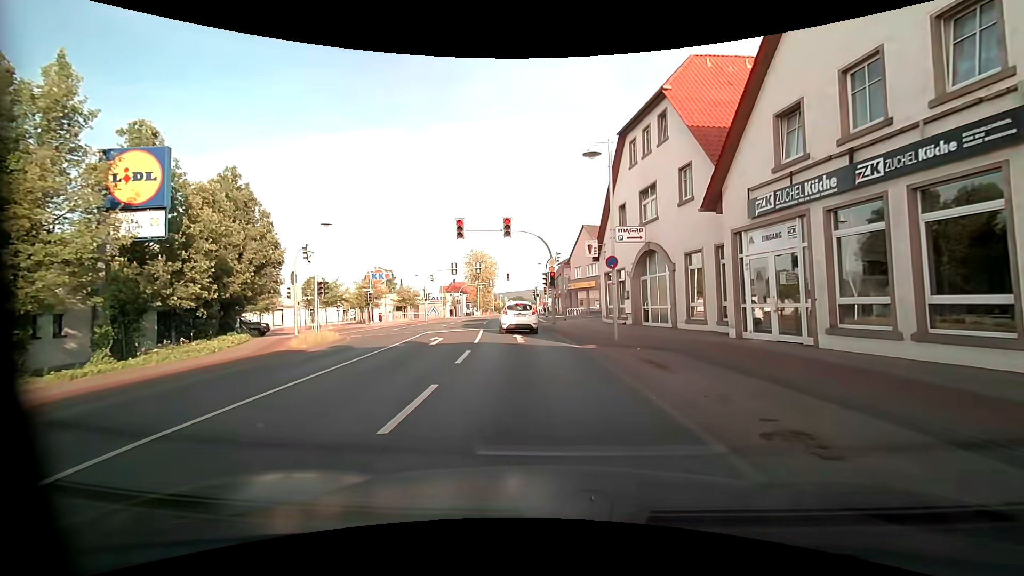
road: primary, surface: asphalt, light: Day
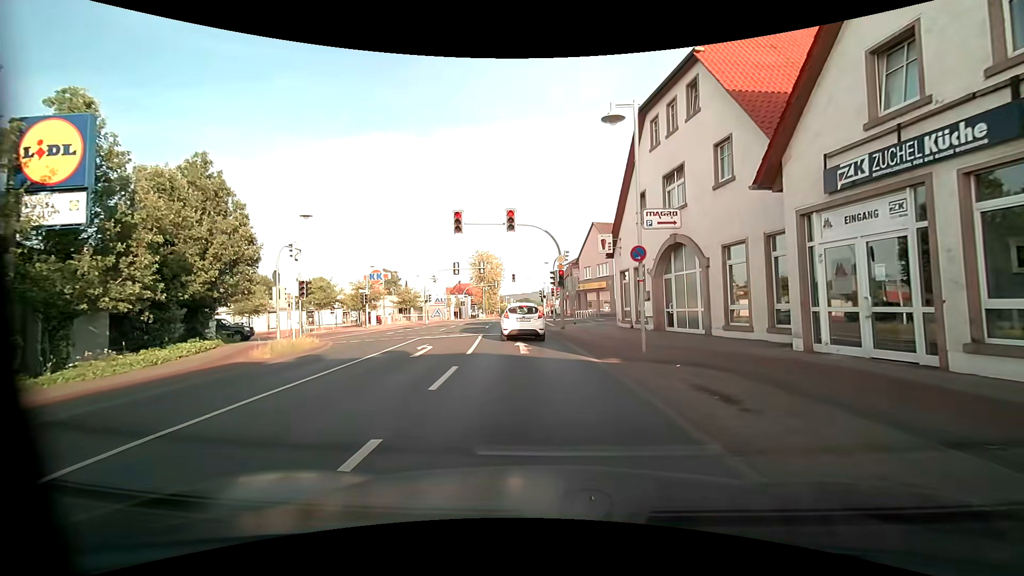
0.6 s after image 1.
(-0.1, +3.1) m; -3°
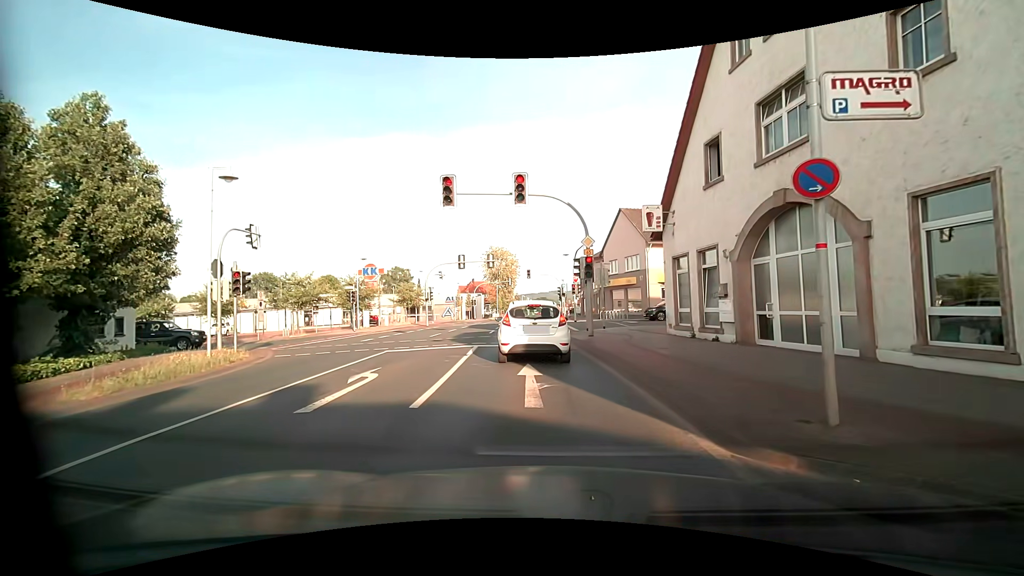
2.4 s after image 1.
(-0.1, +7.2) m; -1°
